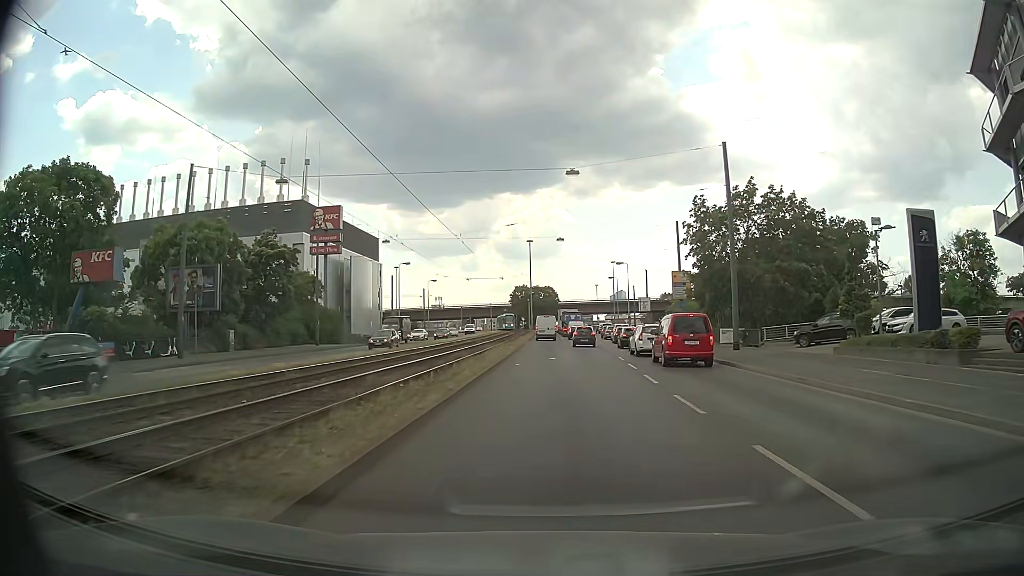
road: primary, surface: asphalt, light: Day
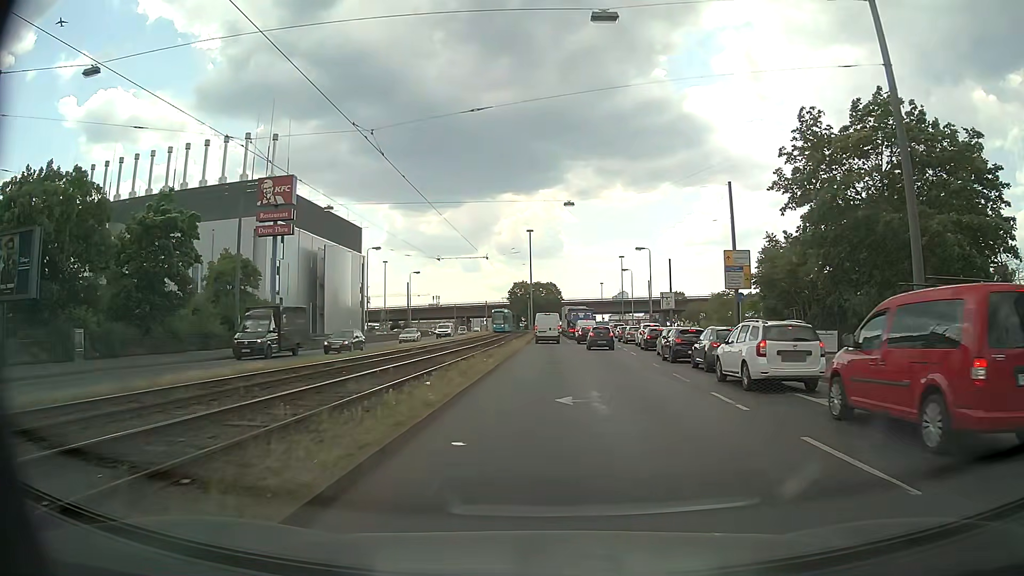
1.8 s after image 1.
(0.0, +17.4) m; 0°
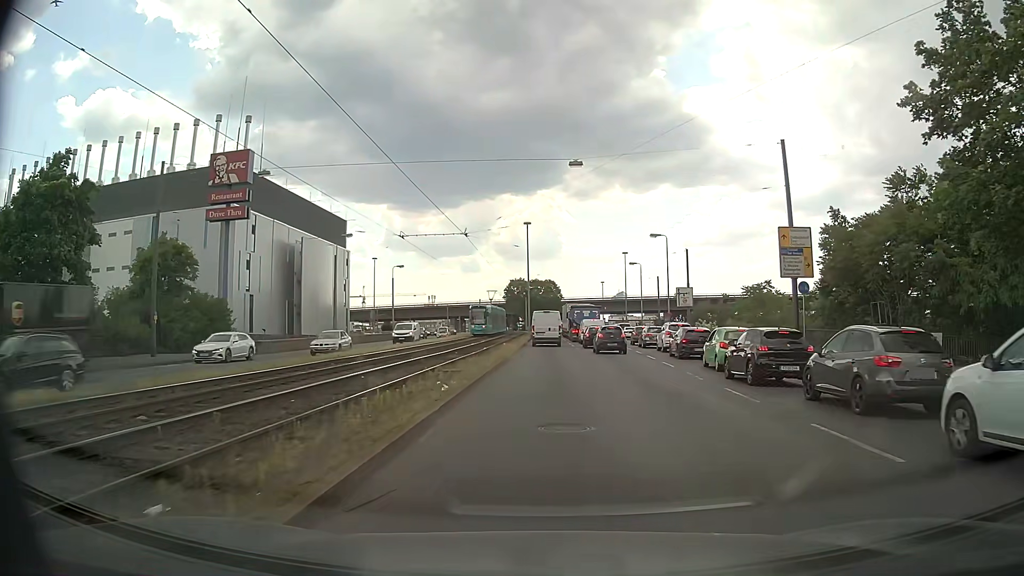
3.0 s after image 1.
(-0.1, +10.7) m; -1°
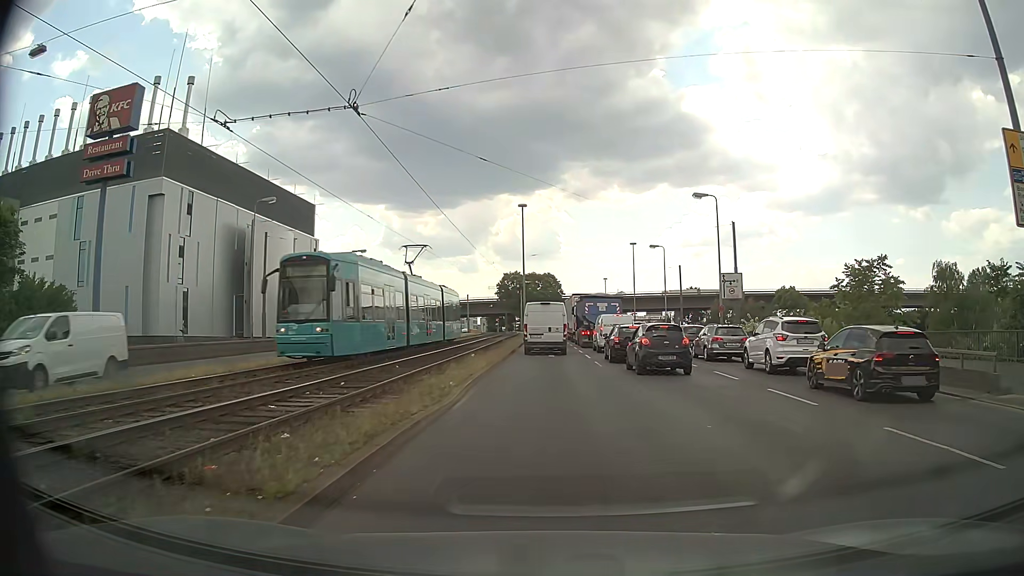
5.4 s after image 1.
(+0.3, +18.5) m; +1°
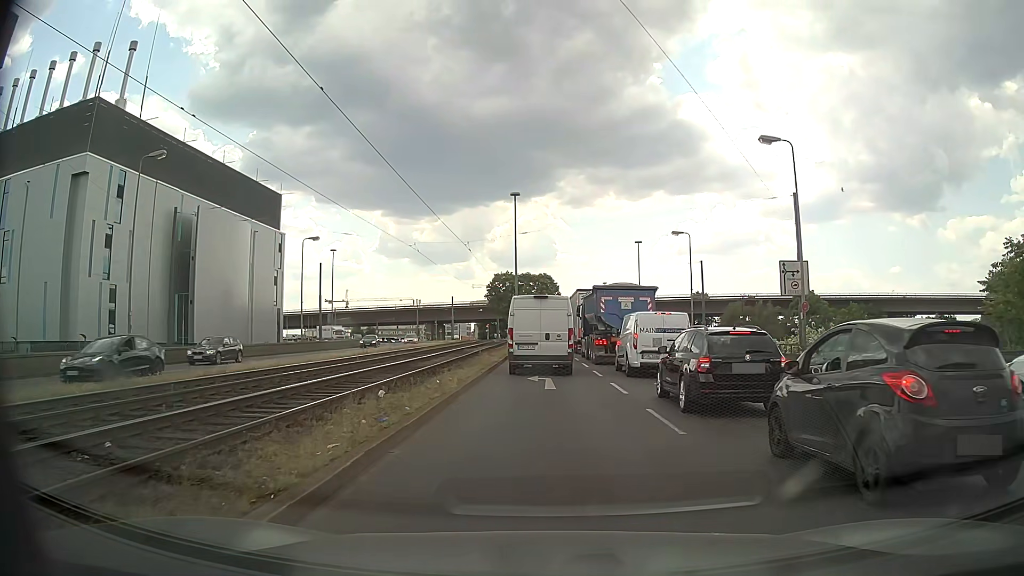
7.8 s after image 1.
(0.0, +14.3) m; 0°
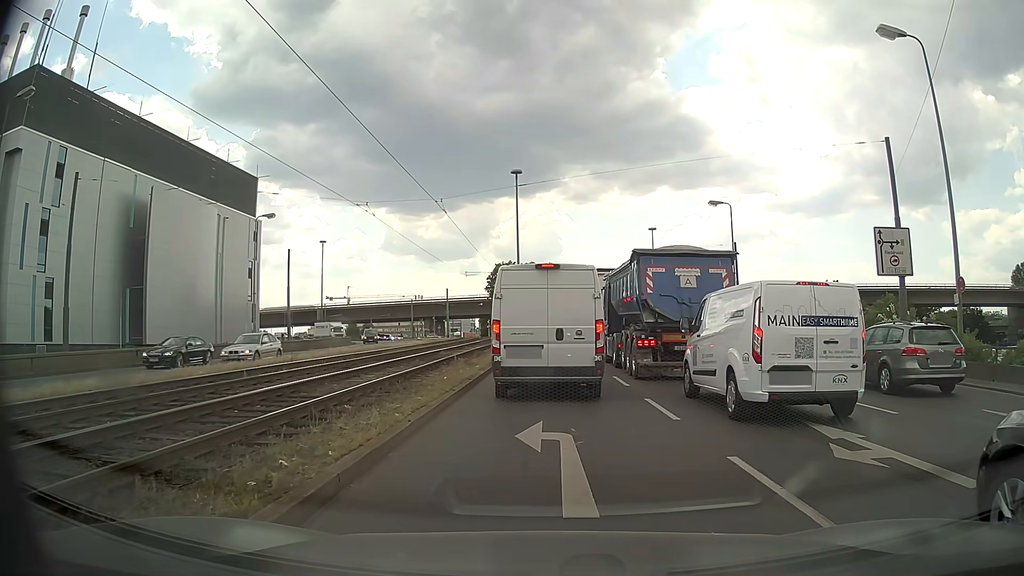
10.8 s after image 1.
(-0.1, +11.0) m; 0°
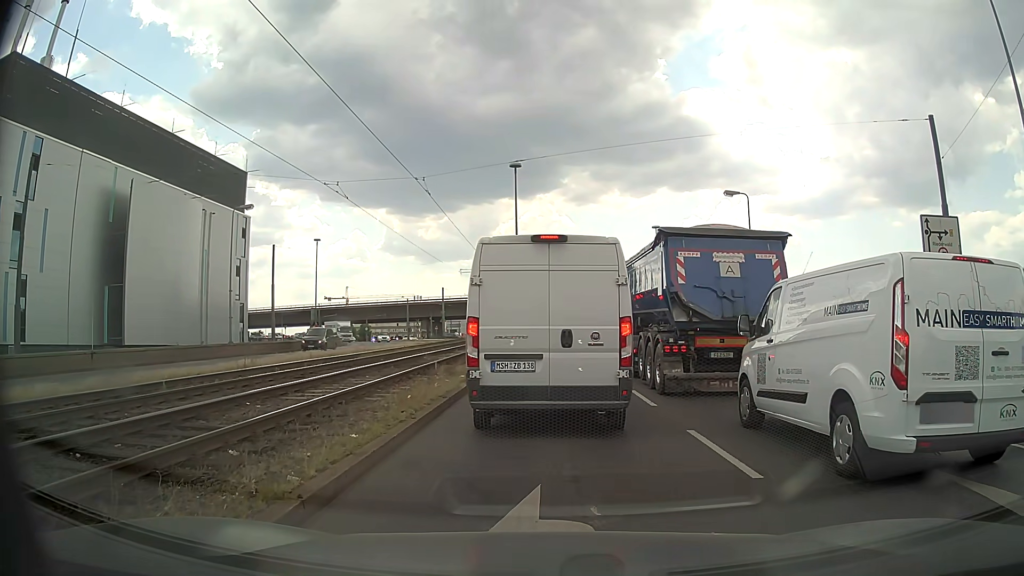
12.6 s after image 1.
(-0.1, +3.8) m; 0°
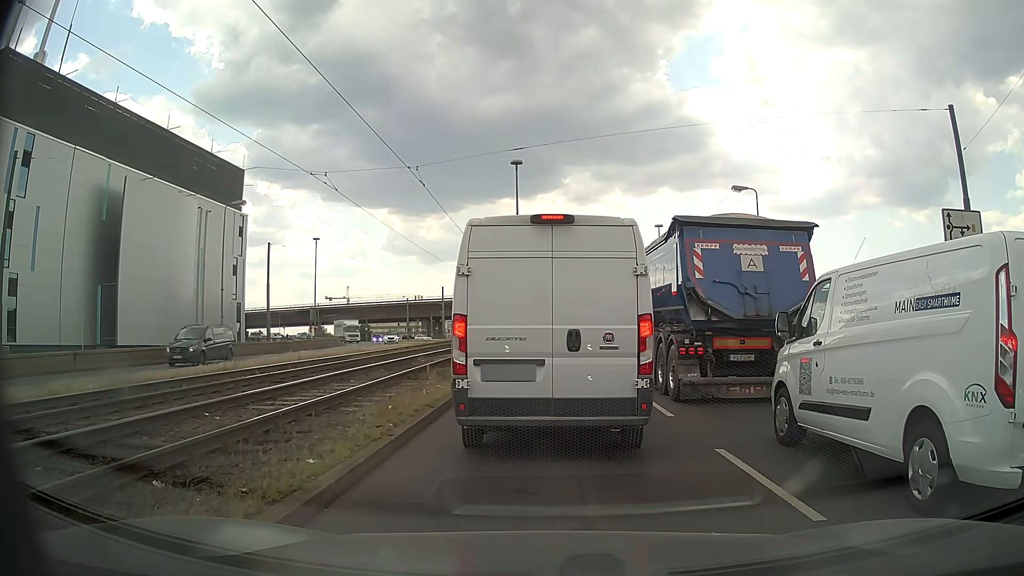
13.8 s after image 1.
(0.0, +1.4) m; +1°
